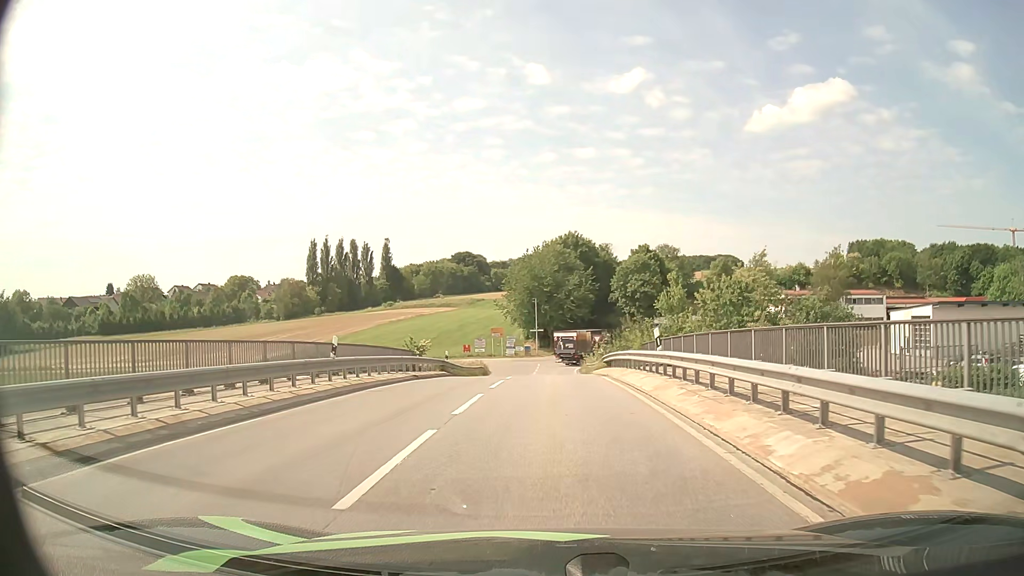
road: unclassified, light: Day
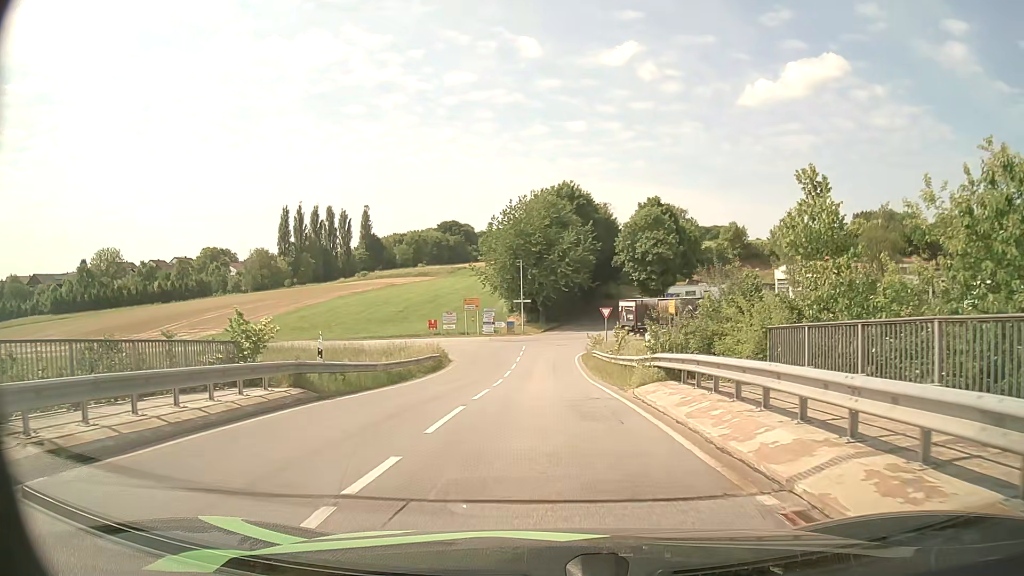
(+0.1, +19.8) m; 0°
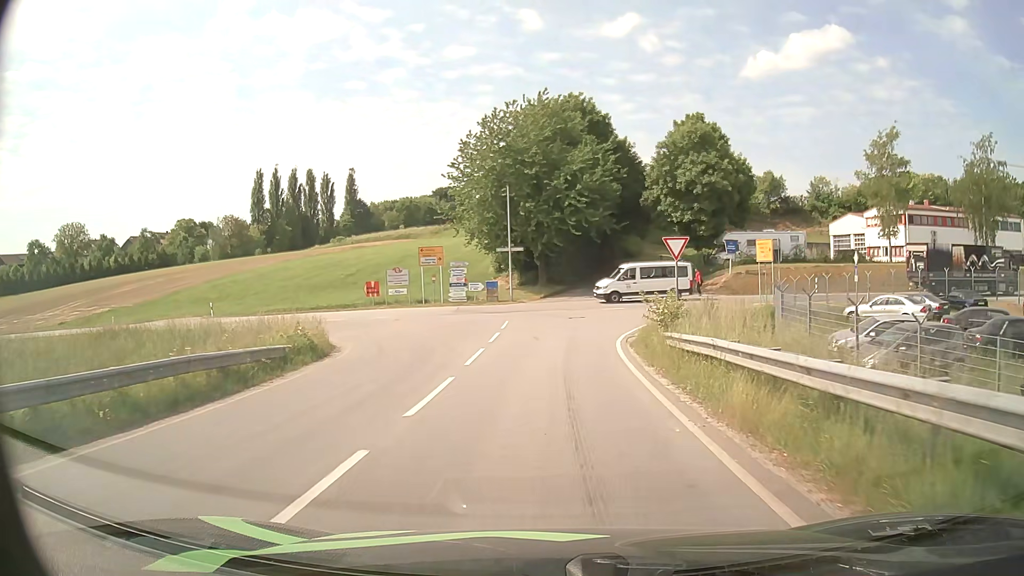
(+0.1, +24.9) m; 0°
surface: asphalt
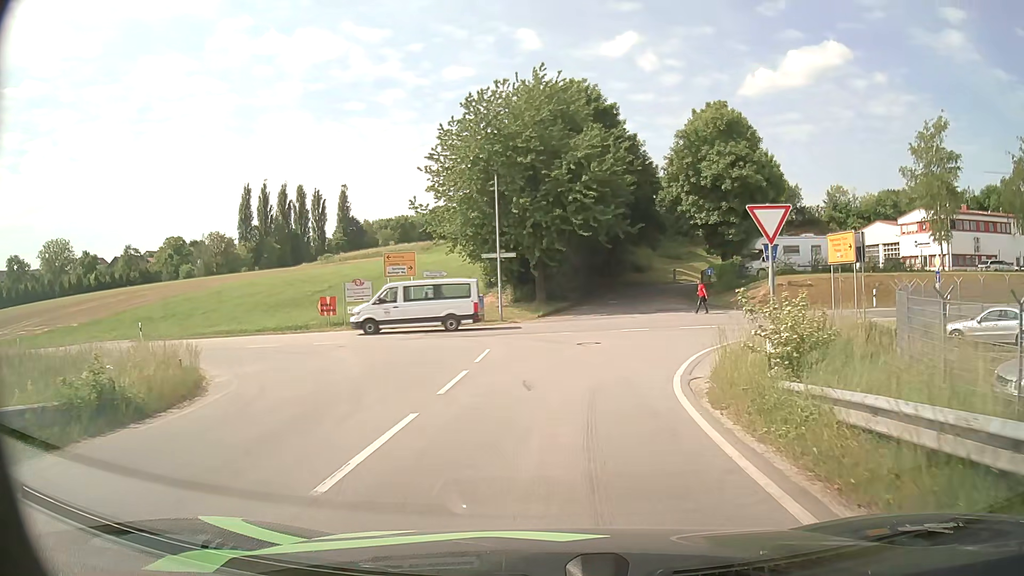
(0.0, +9.2) m; 0°
